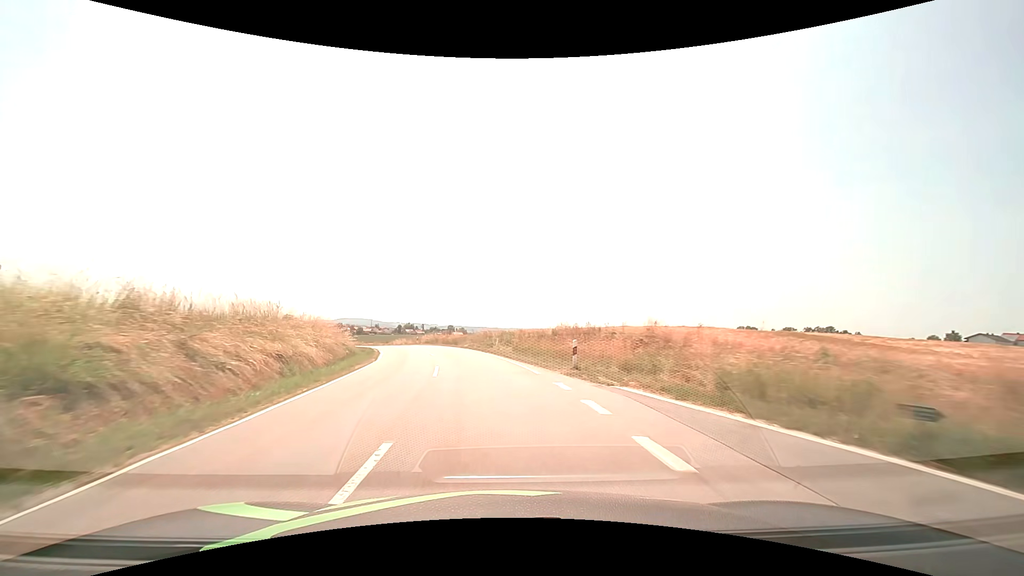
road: tertiary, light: Day
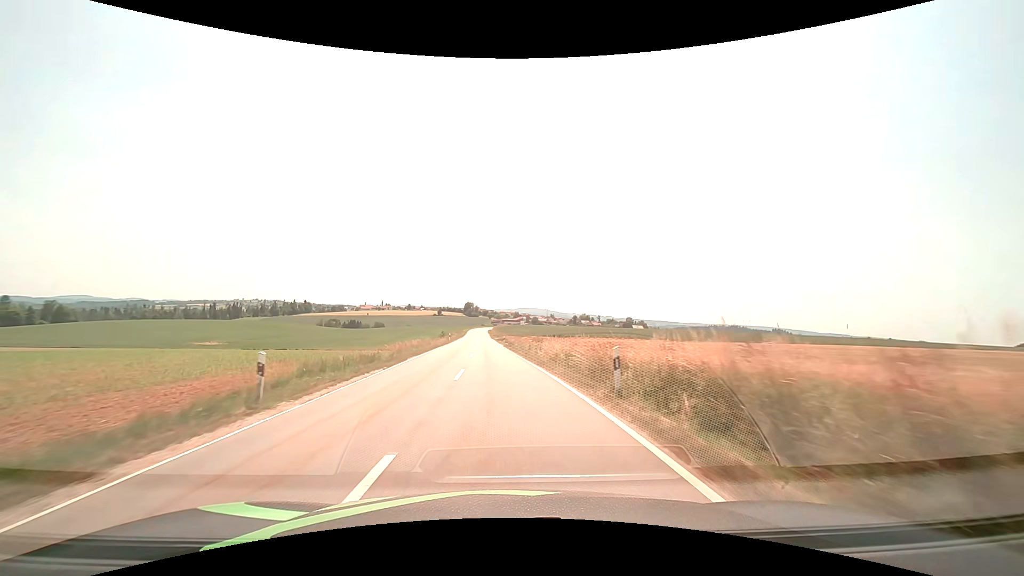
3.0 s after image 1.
(-8.1, +42.1) m; -20°
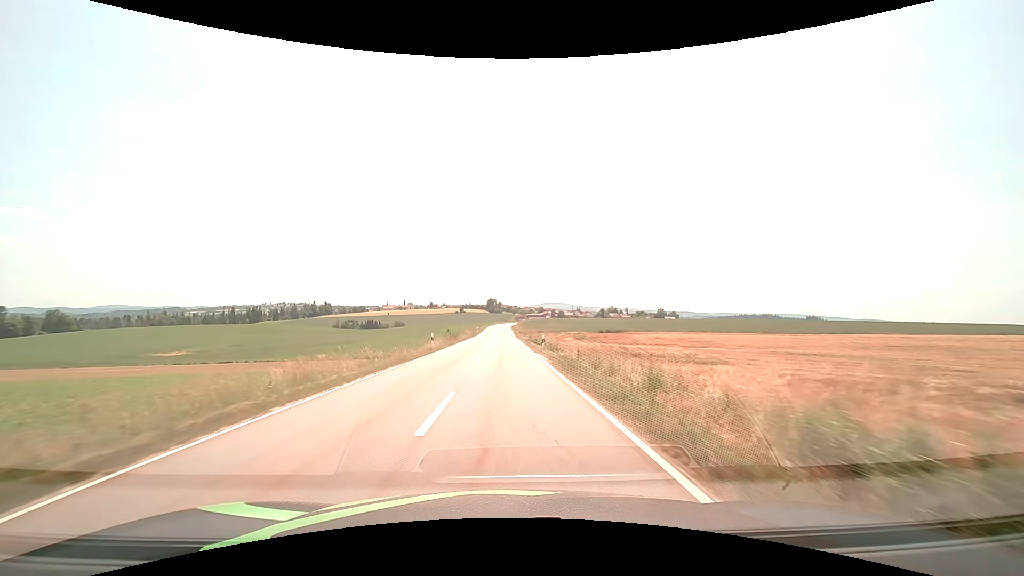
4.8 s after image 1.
(-1.2, +32.7) m; -3°
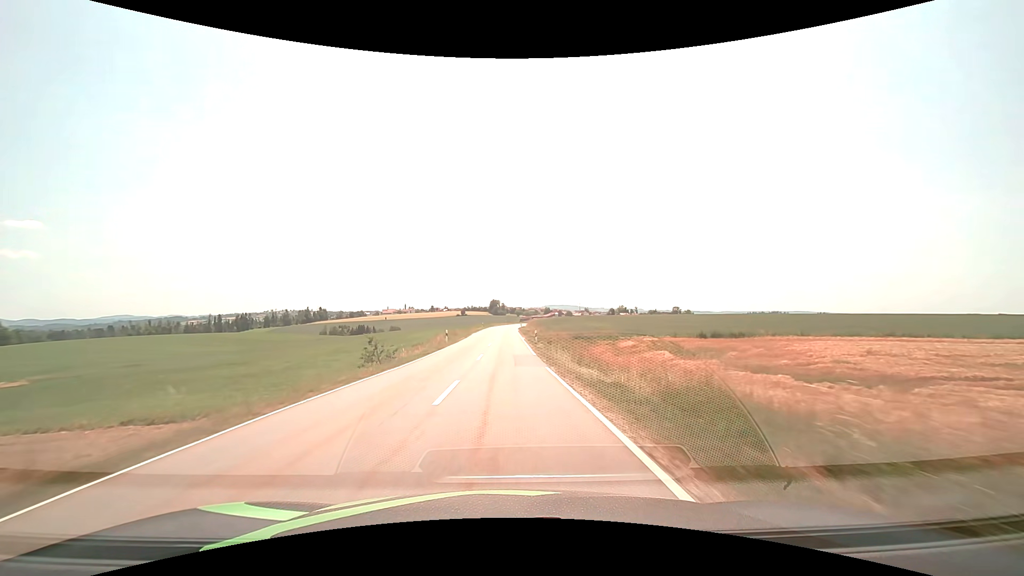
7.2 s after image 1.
(-0.2, +47.4) m; -1°
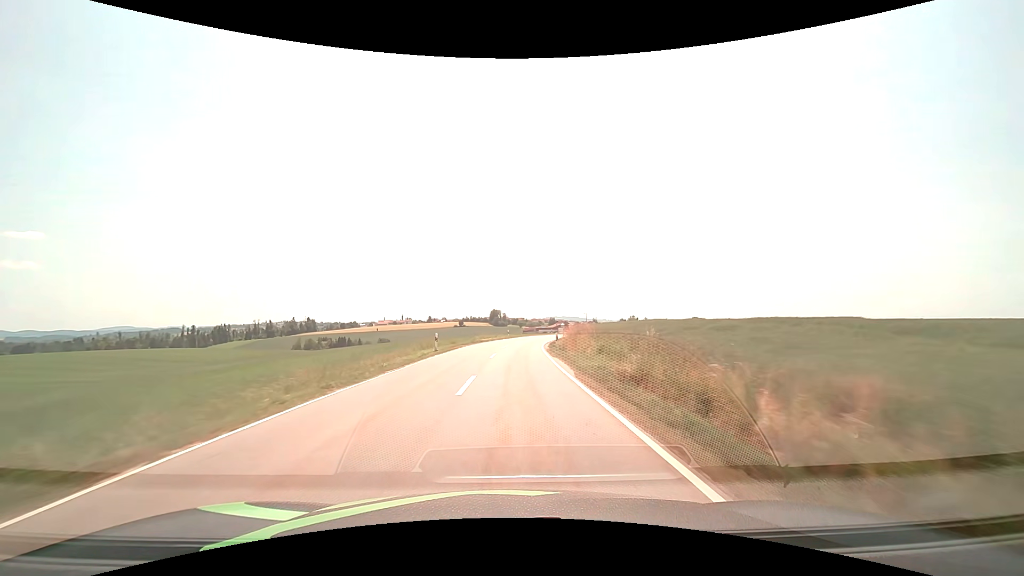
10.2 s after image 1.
(-0.3, +61.2) m; 0°
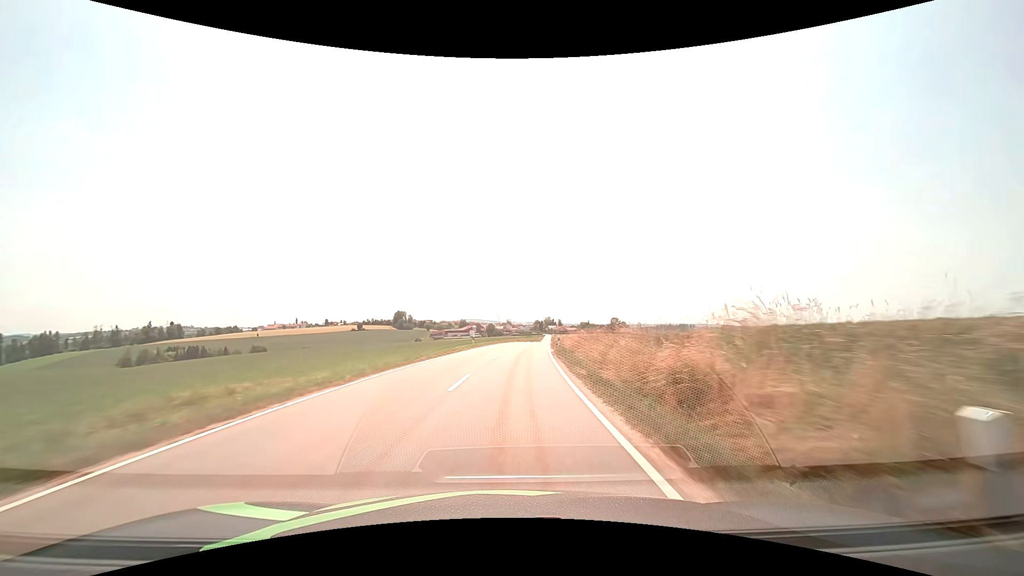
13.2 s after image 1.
(+4.1, +60.8) m; +10°
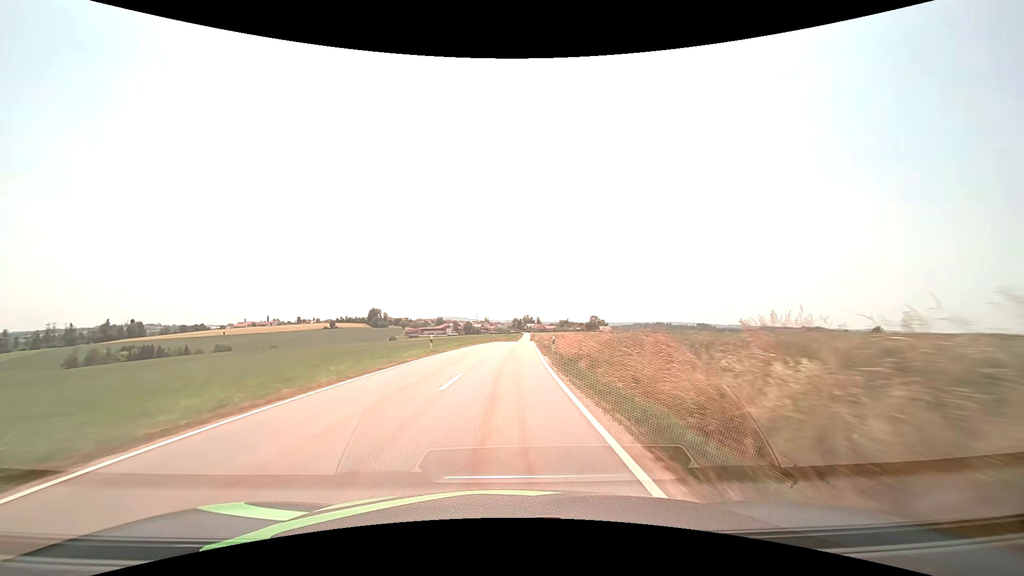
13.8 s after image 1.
(+0.3, +12.2) m; +2°
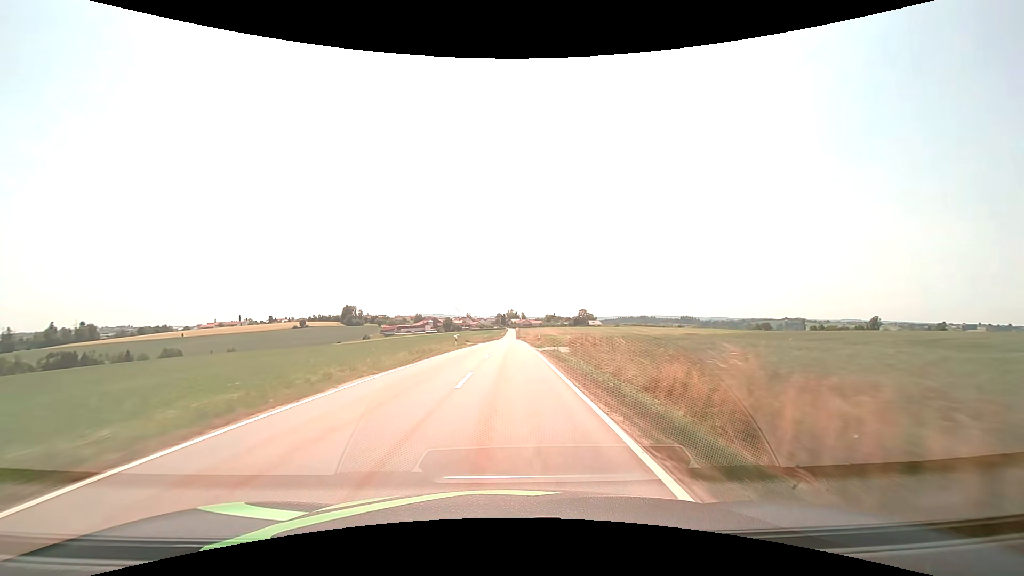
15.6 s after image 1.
(+1.0, +36.9) m; +2°
(0, +10) (0, +20) (0, +30) (0, +40) (0, +50) (0, +60) (0, +70) (0, +80) (+1, +90) (+1, +100) m
